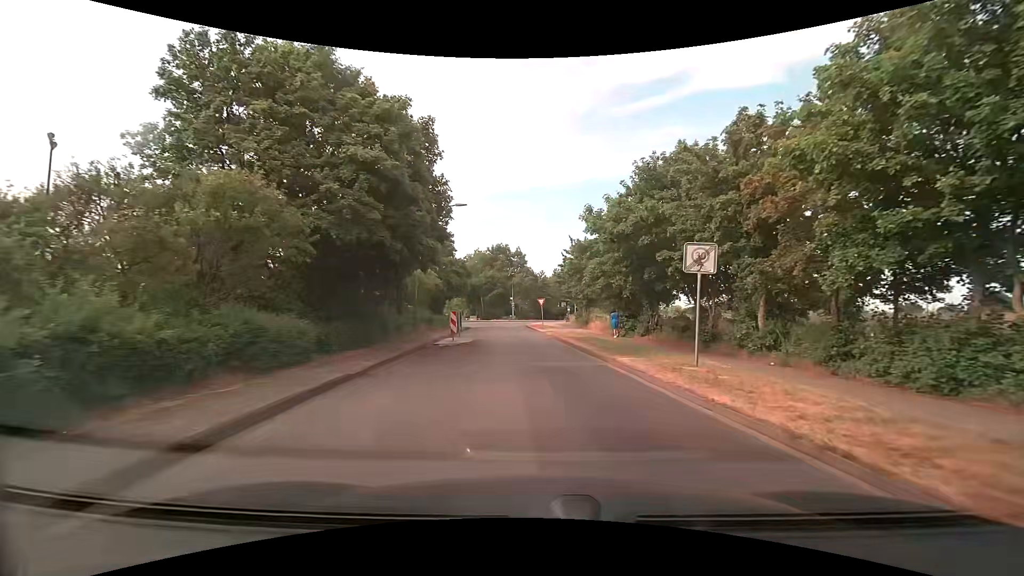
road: residential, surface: asphalt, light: Day
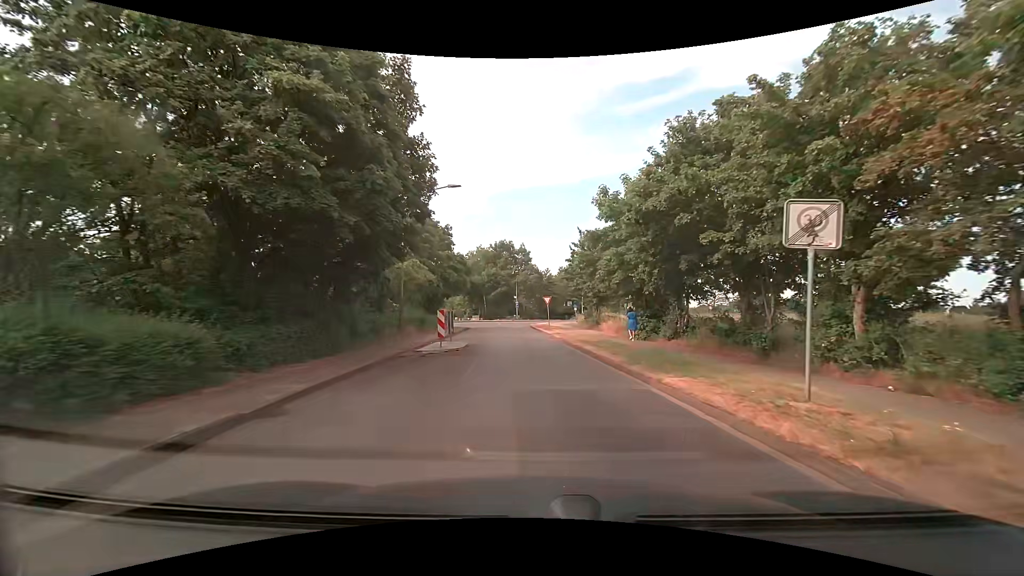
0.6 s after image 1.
(0.0, +4.2) m; 0°
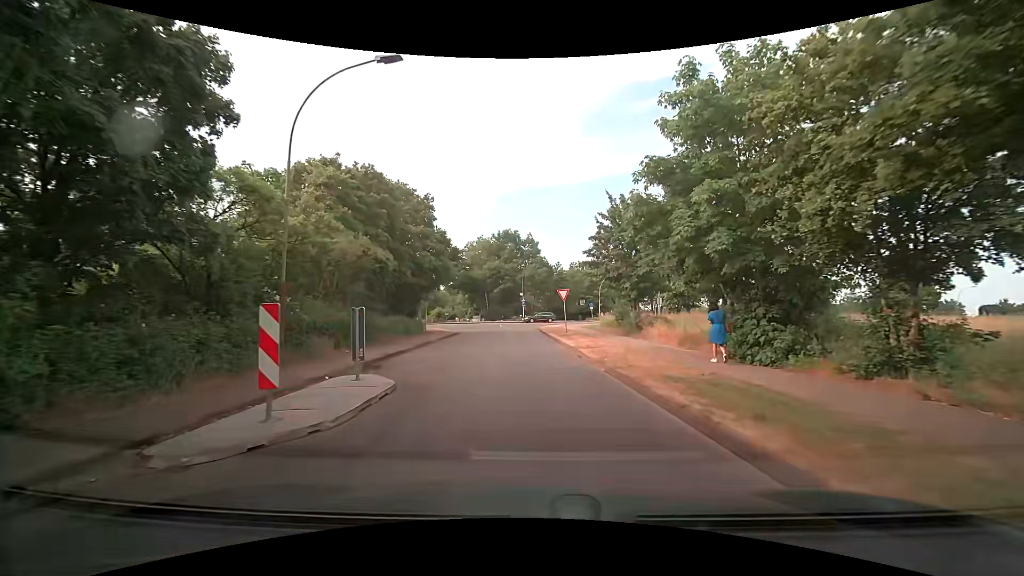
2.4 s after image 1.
(-0.2, +12.5) m; -2°
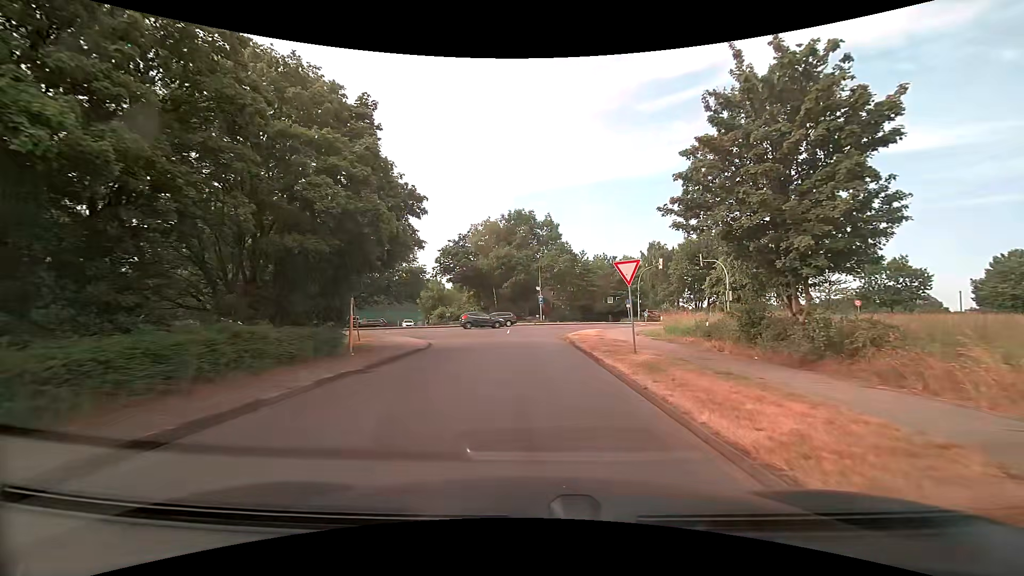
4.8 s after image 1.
(-0.1, +16.5) m; -1°
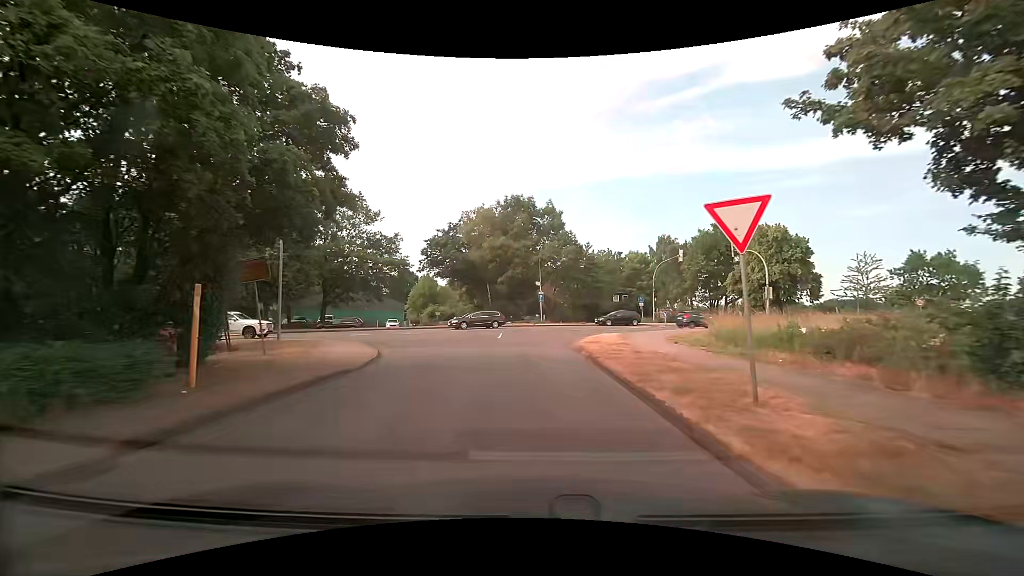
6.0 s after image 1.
(0.0, +7.8) m; 0°
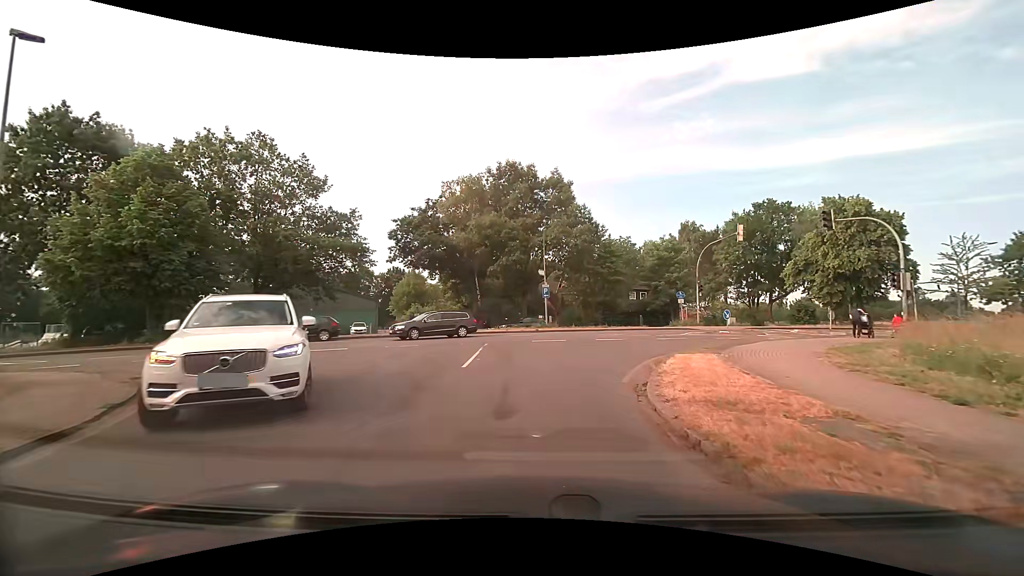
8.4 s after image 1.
(-0.1, +13.4) m; 0°
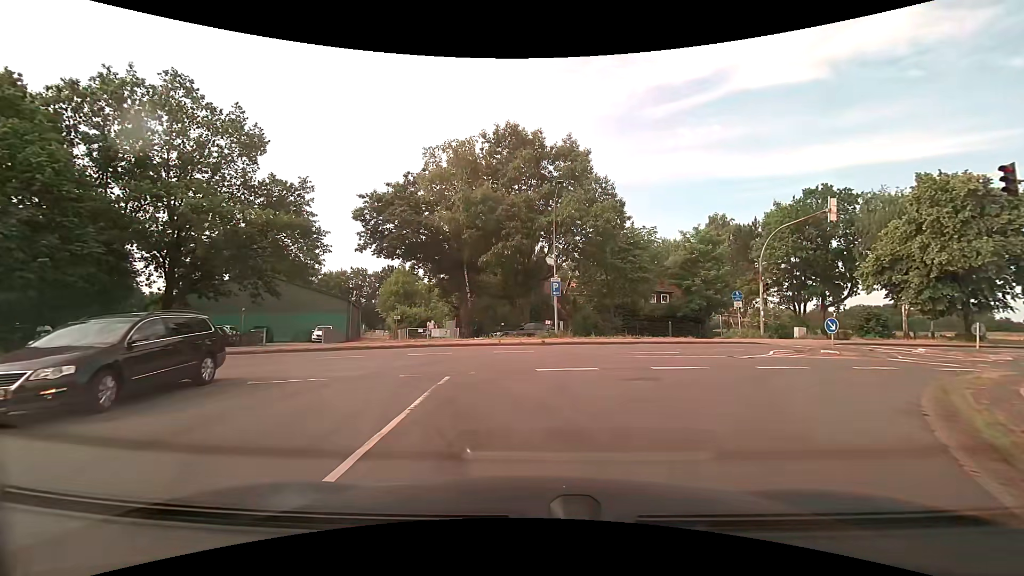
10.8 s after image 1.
(-0.1, +9.8) m; -2°
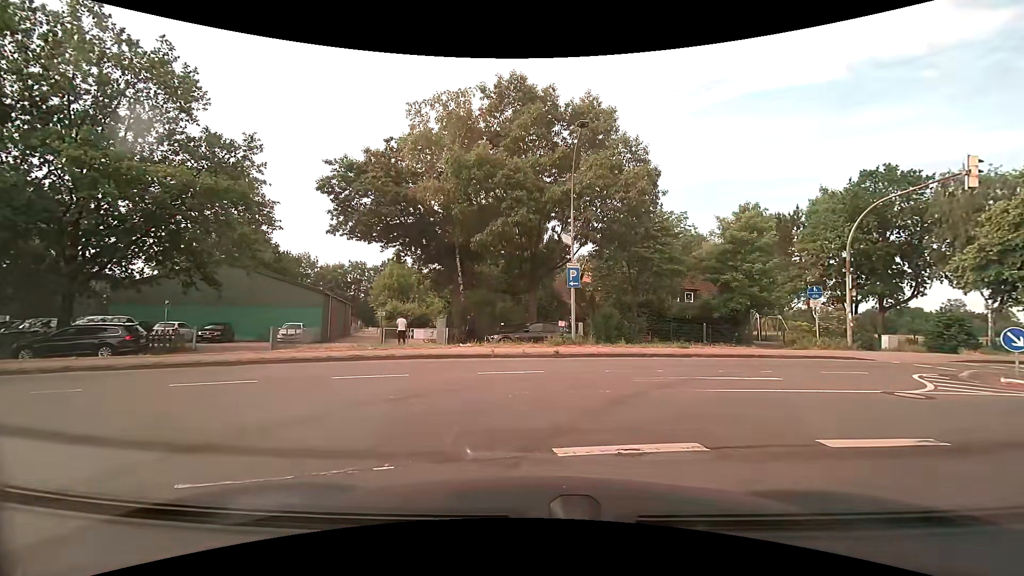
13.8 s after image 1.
(+0.1, +6.8) m; +1°
(-3, +9) (-13, +11) (-22, +9) (-32, +6) (-42, +3) (-51, 0) (-61, -3) (-70, -5) (-80, -8) (-89, -11) m
